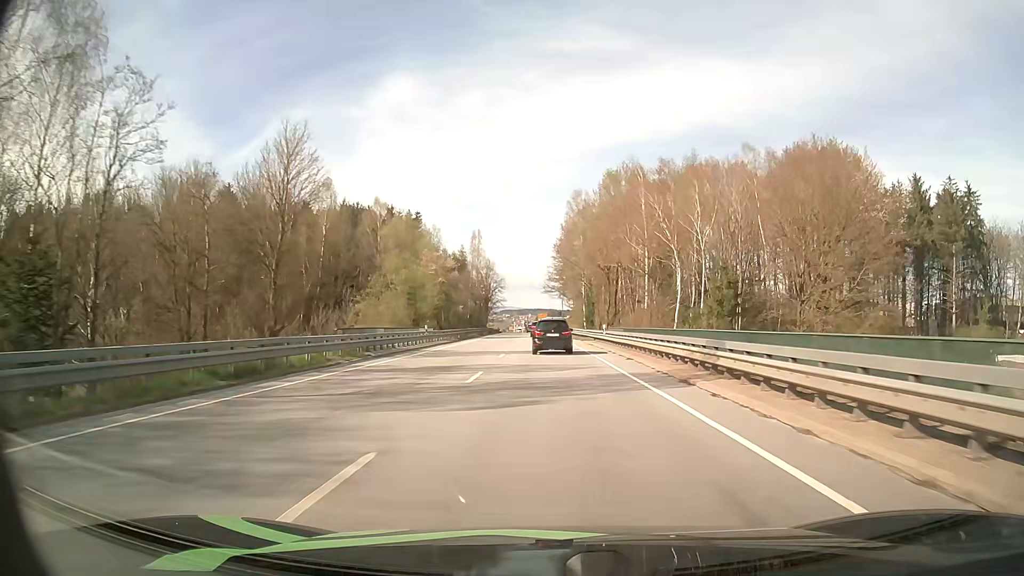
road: primary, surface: asphalt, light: Day
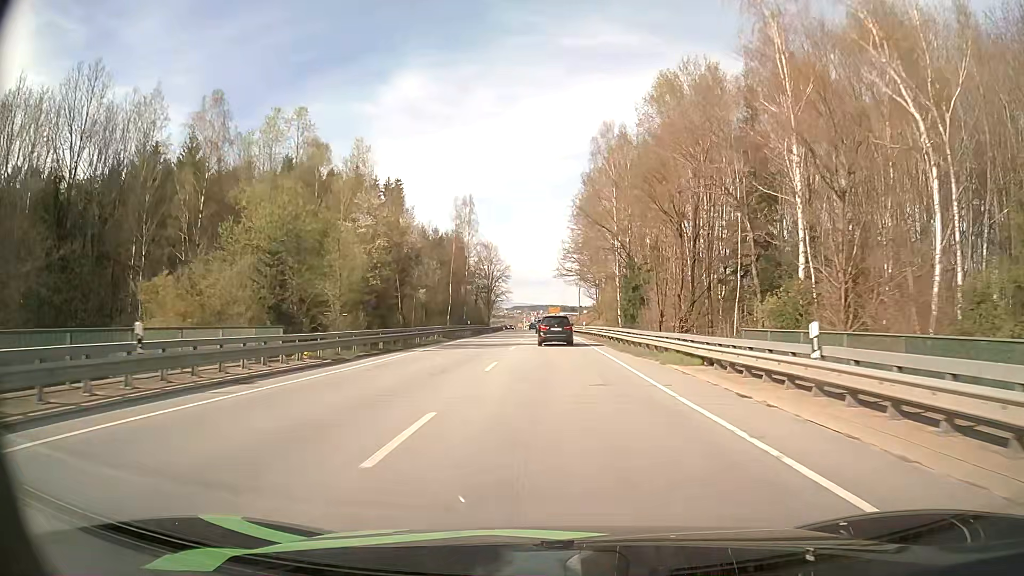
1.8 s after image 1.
(-0.3, +33.6) m; -1°
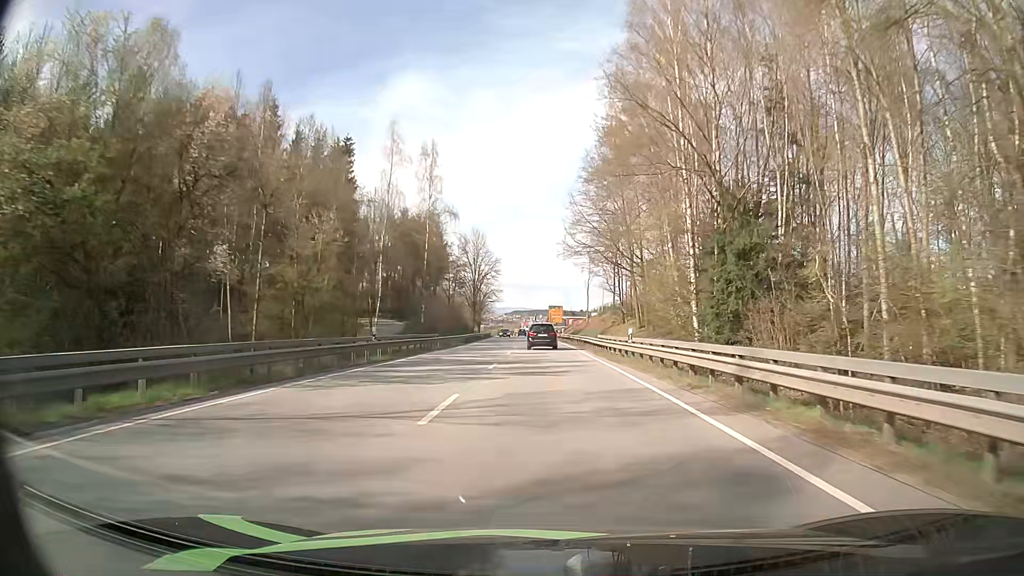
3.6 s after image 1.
(0.0, +33.5) m; 0°
(0, +10) (0, +20) (0, +30) (0, +40) (0, +50) (0, +60) (-1, +70) (-1, +80) (-1, +90) (-2, +100) m
